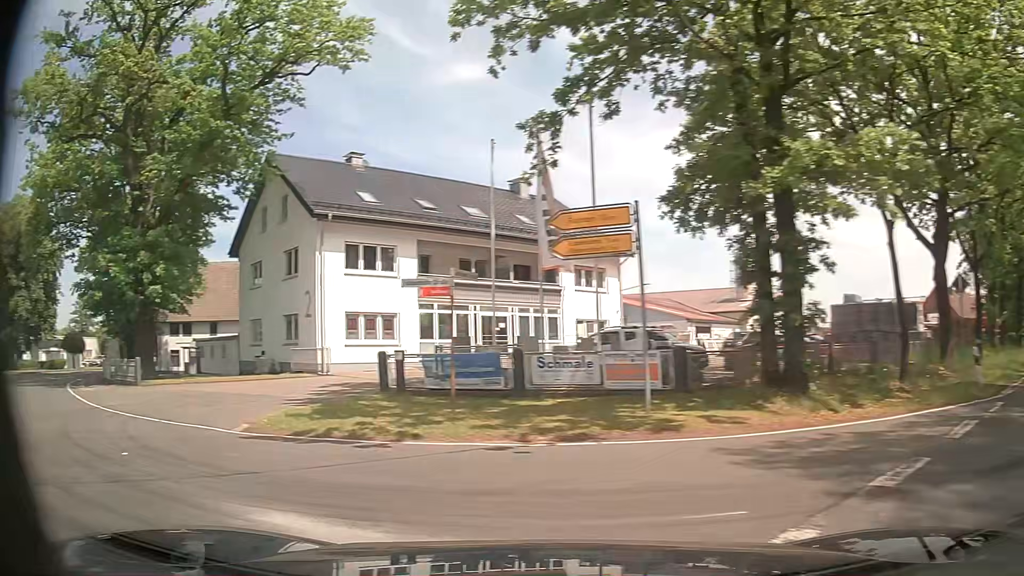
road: secondary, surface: asphalt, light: Day
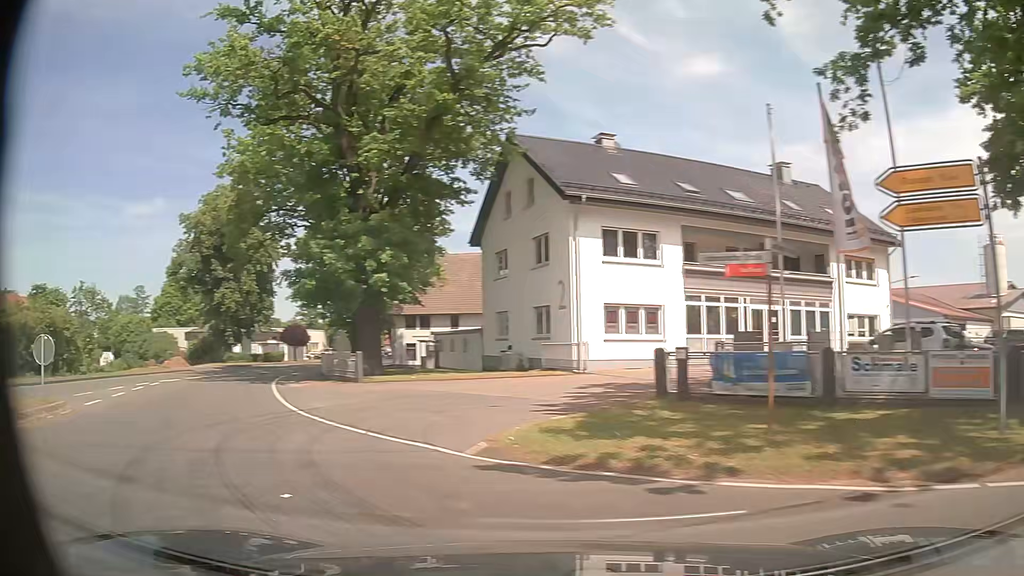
(-0.6, +3.0) m; -22°
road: tertiary
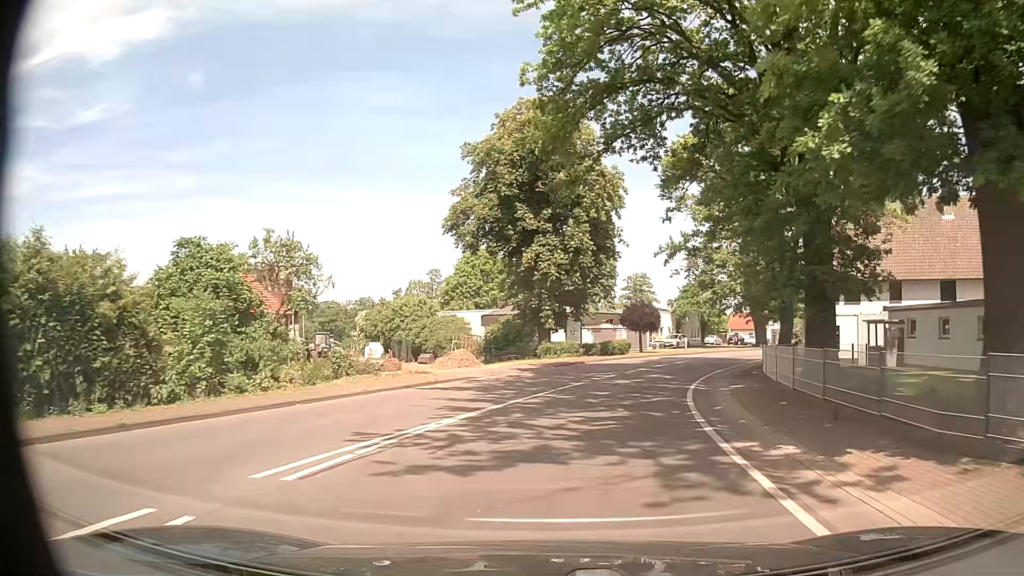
(-9.3, +19.0) m; -28°
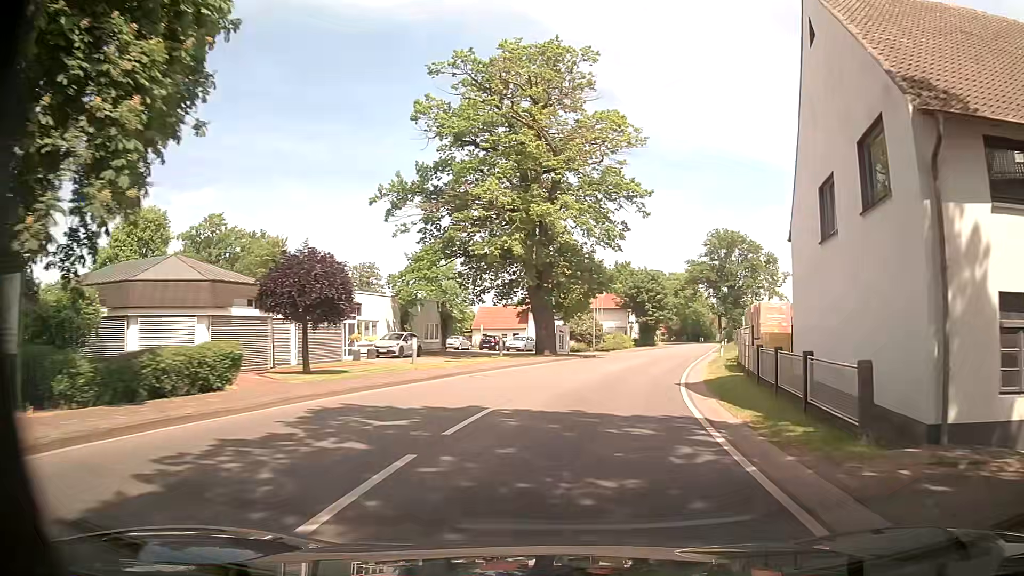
(+5.7, +31.1) m; +23°
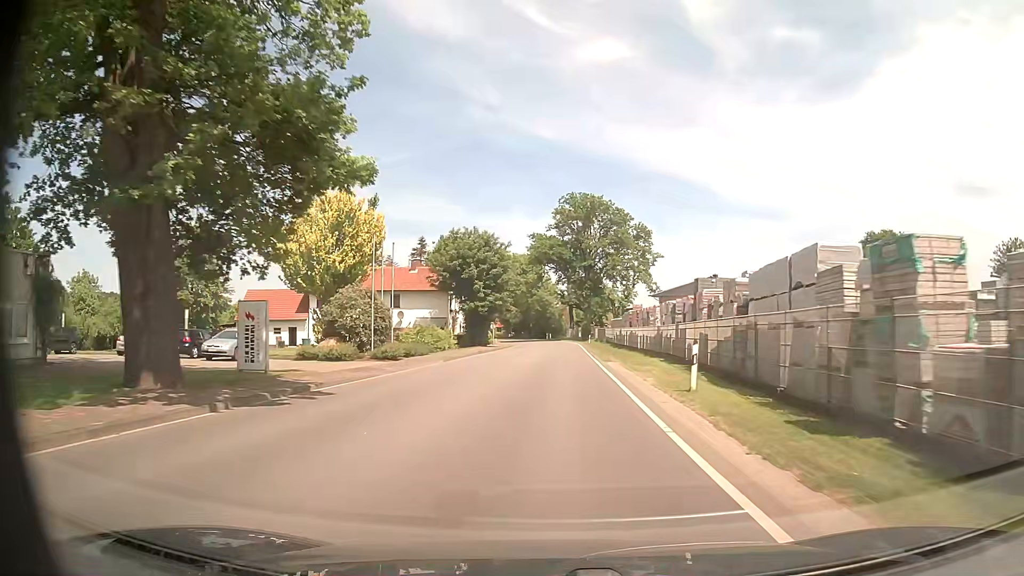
(+4.4, +31.2) m; +13°
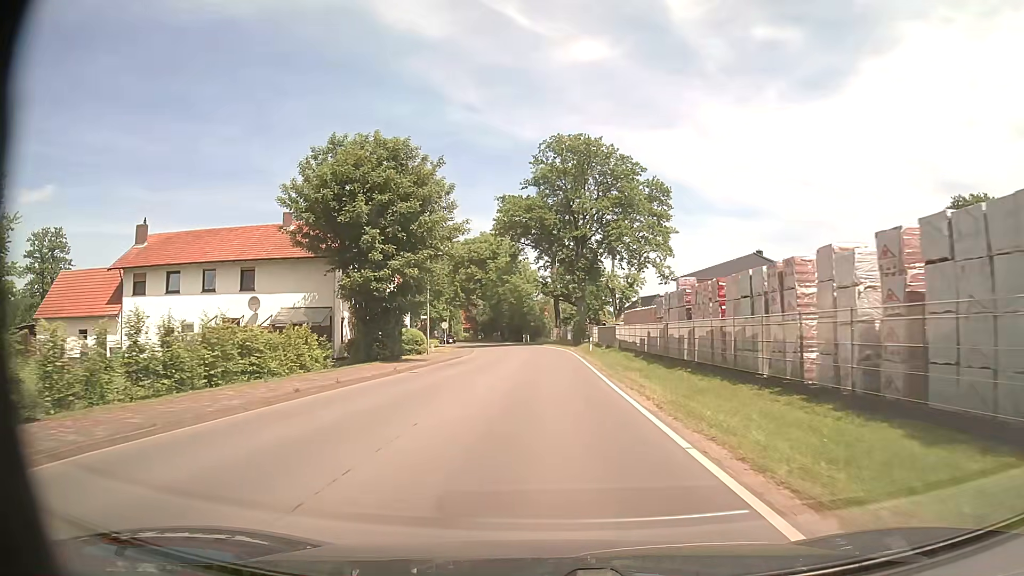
(+0.8, +31.5) m; +2°
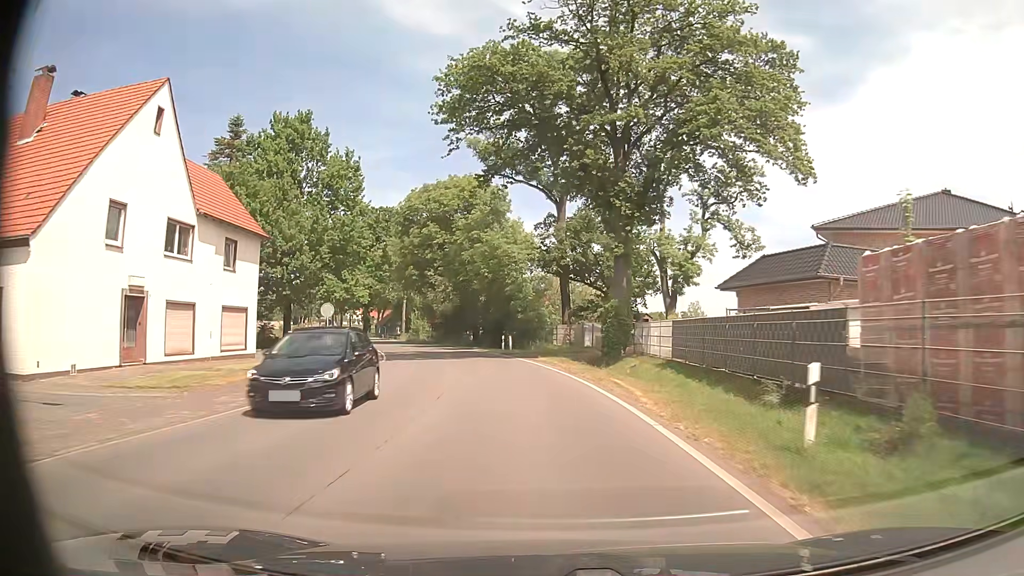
(+0.1, +38.7) m; 0°
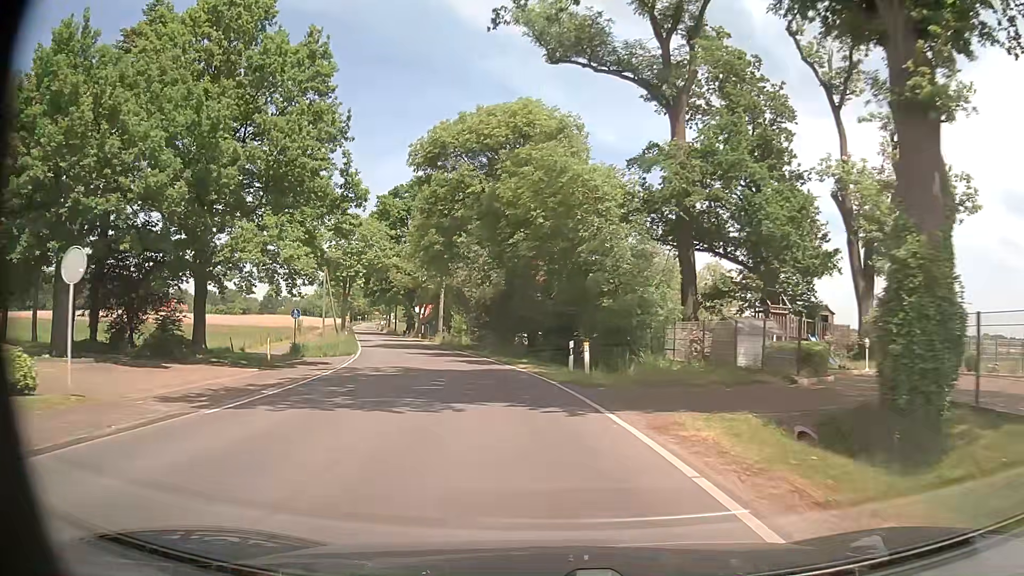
(-1.0, +23.3) m; -6°
(0, +10) (-2, +20) (-3, +30) (-6, +39) (-9, +49) (-12, +59) (-15, +68) (-18, +78) (-21, +87) (-23, +97) m
